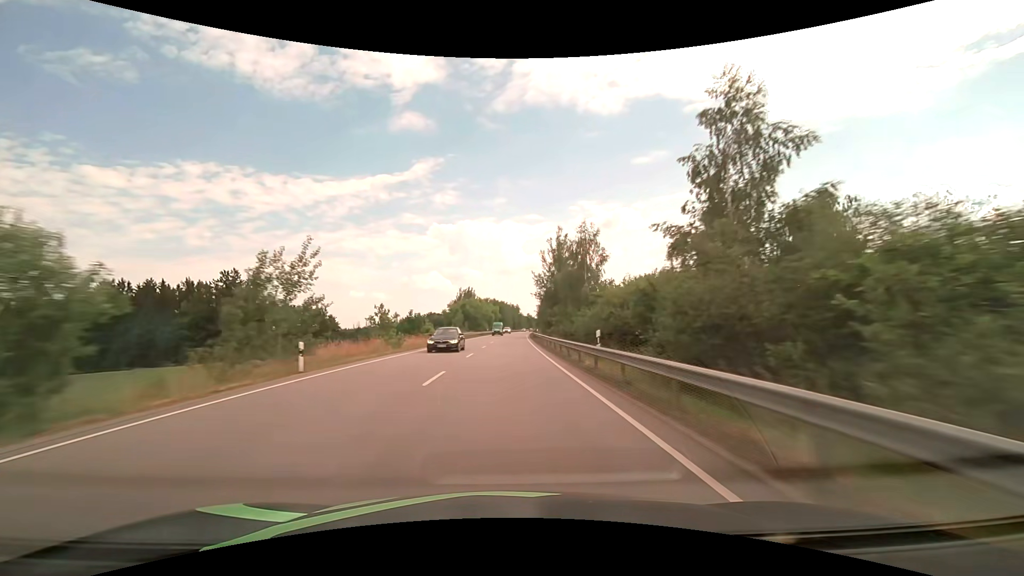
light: Day
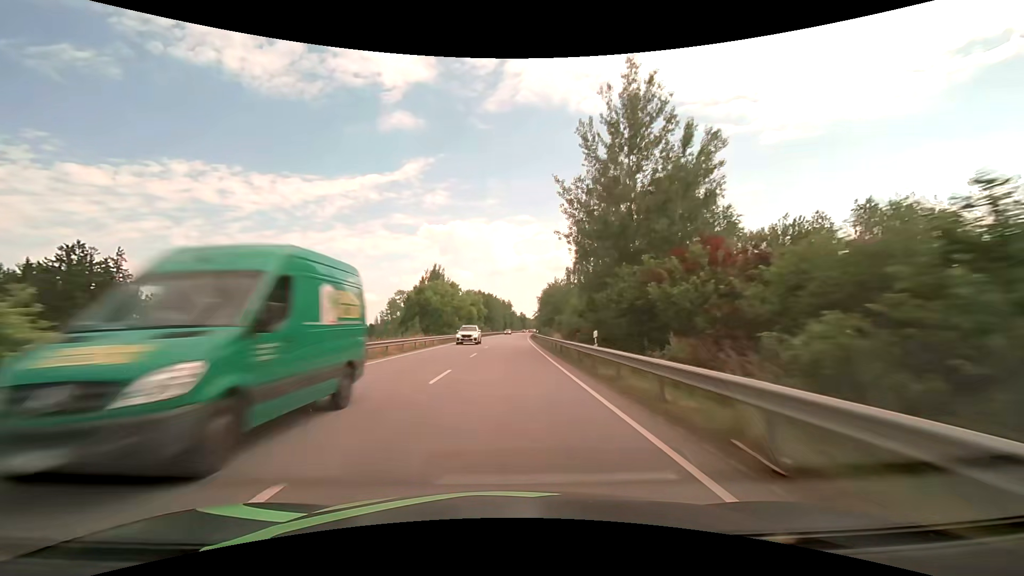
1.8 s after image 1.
(+0.4, +47.4) m; +1°
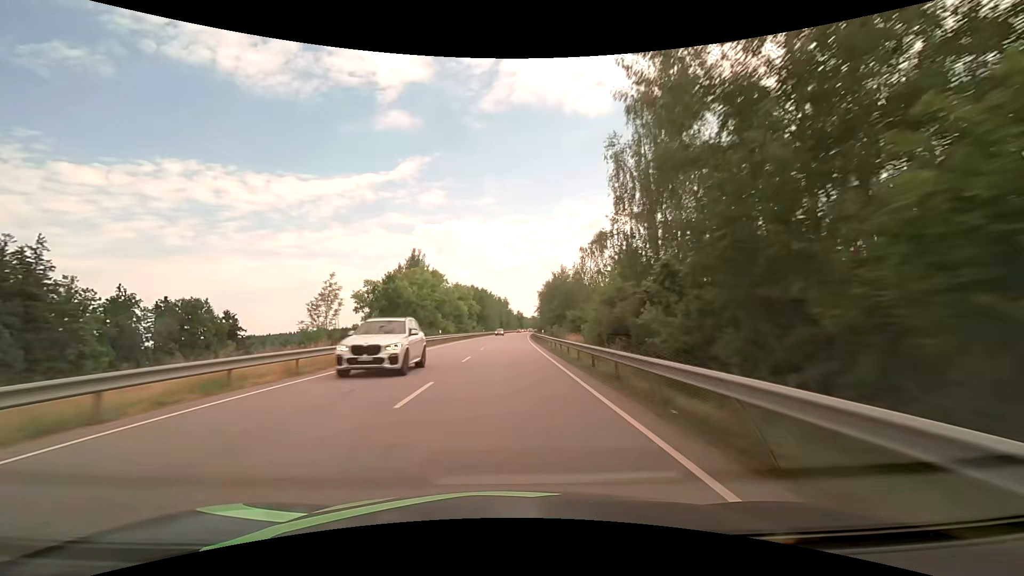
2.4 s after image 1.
(+0.1, +15.8) m; 0°
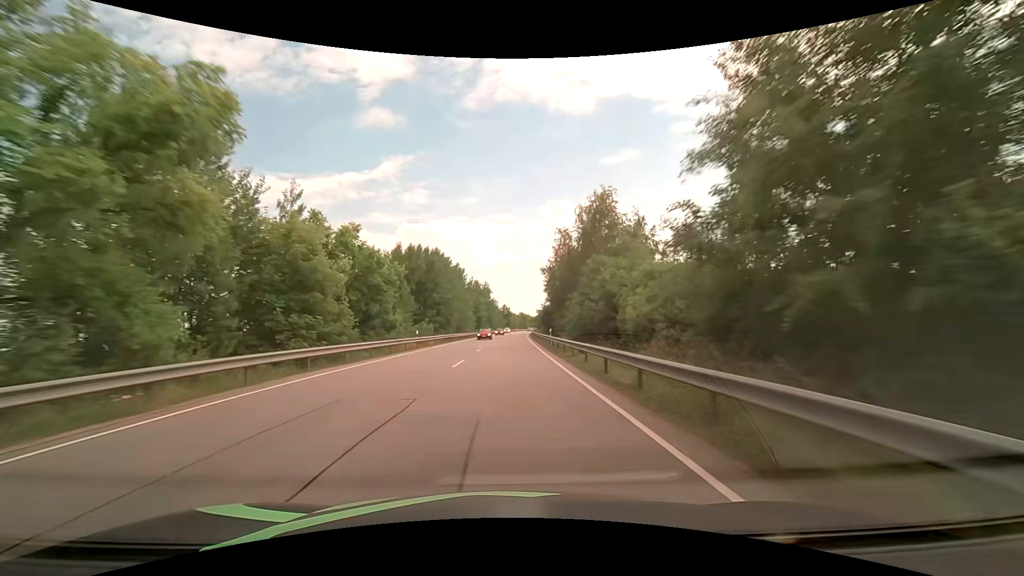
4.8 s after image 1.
(+1.0, +63.1) m; +2°
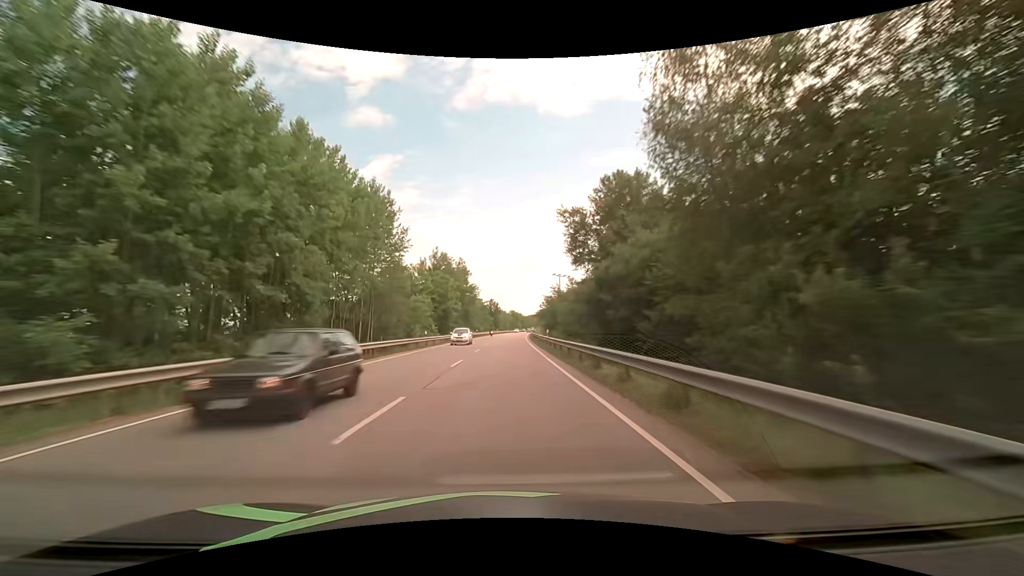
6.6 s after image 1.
(+0.6, +47.4) m; +1°
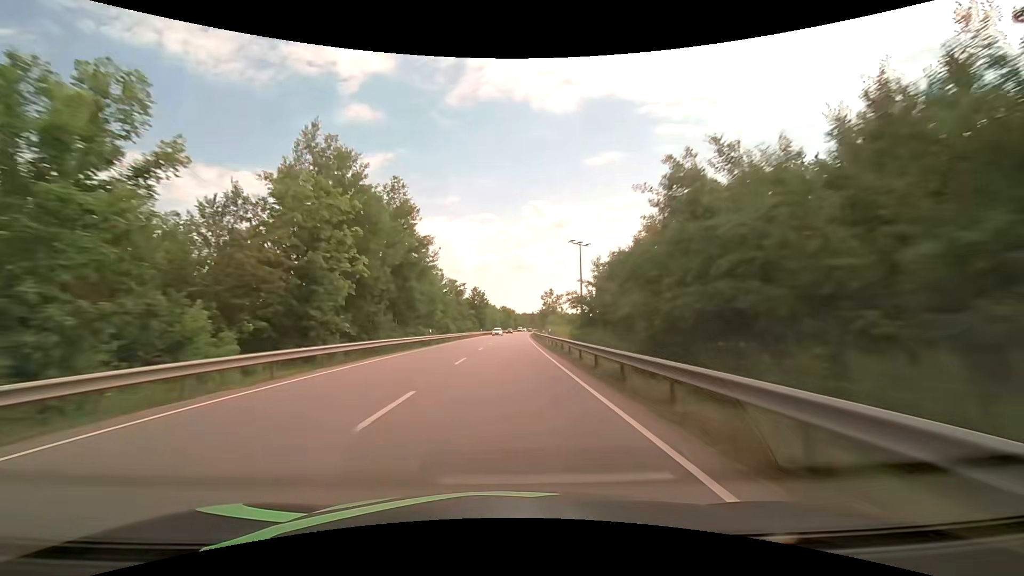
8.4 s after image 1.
(+0.4, +47.4) m; +1°
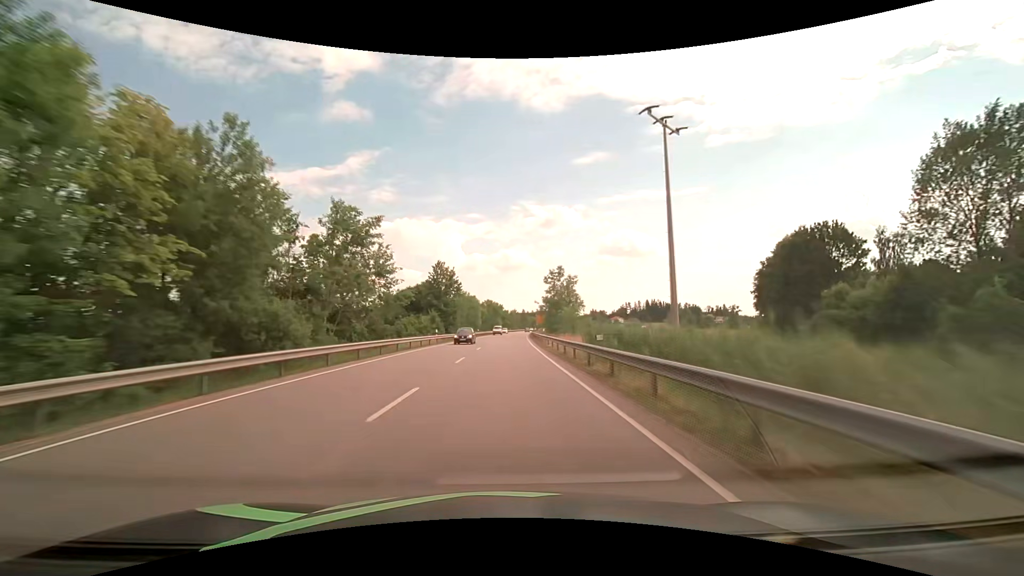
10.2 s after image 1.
(+0.7, +47.4) m; +2°
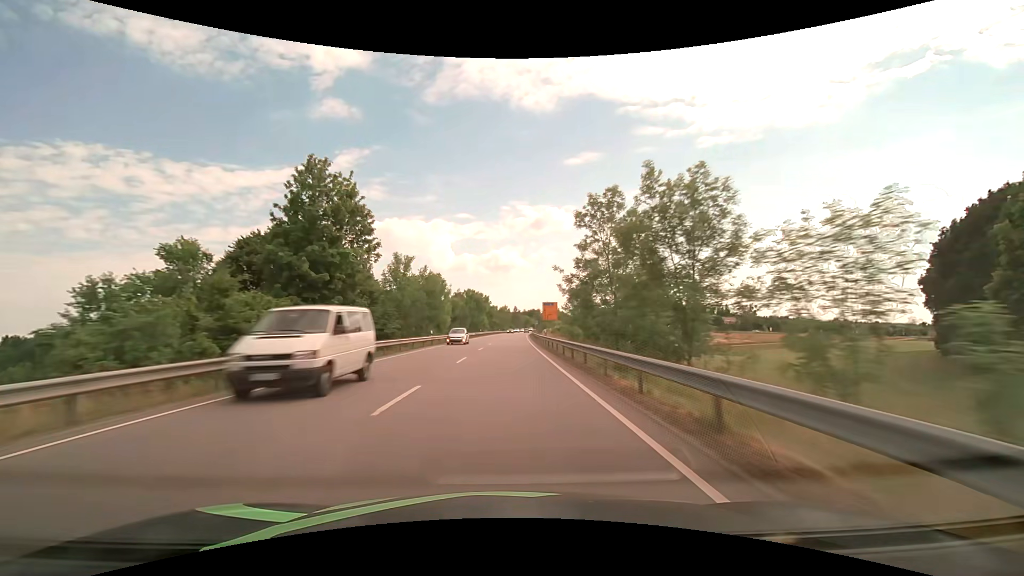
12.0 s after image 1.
(+0.4, +47.4) m; +1°
